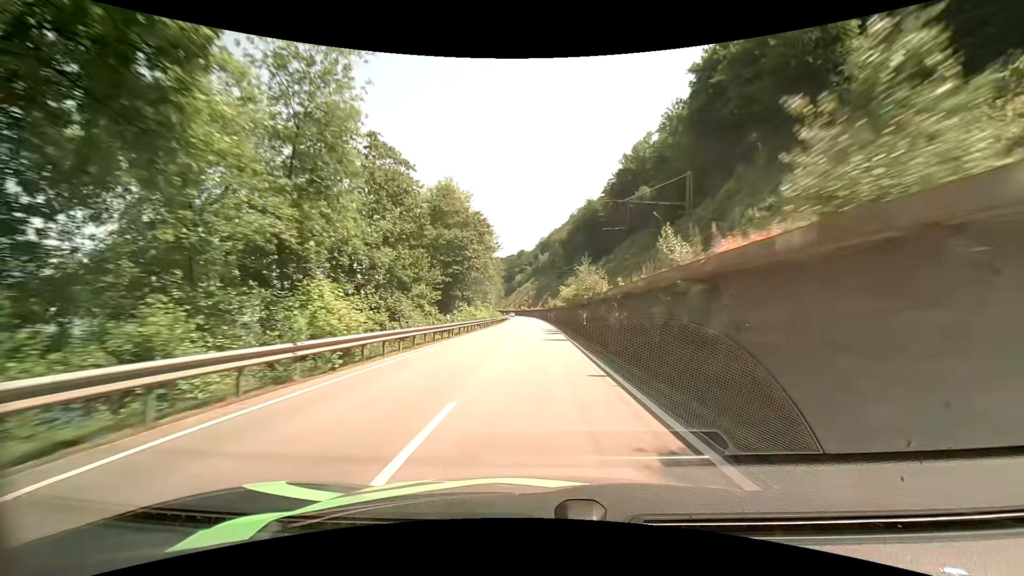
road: primary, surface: asphalt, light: Day
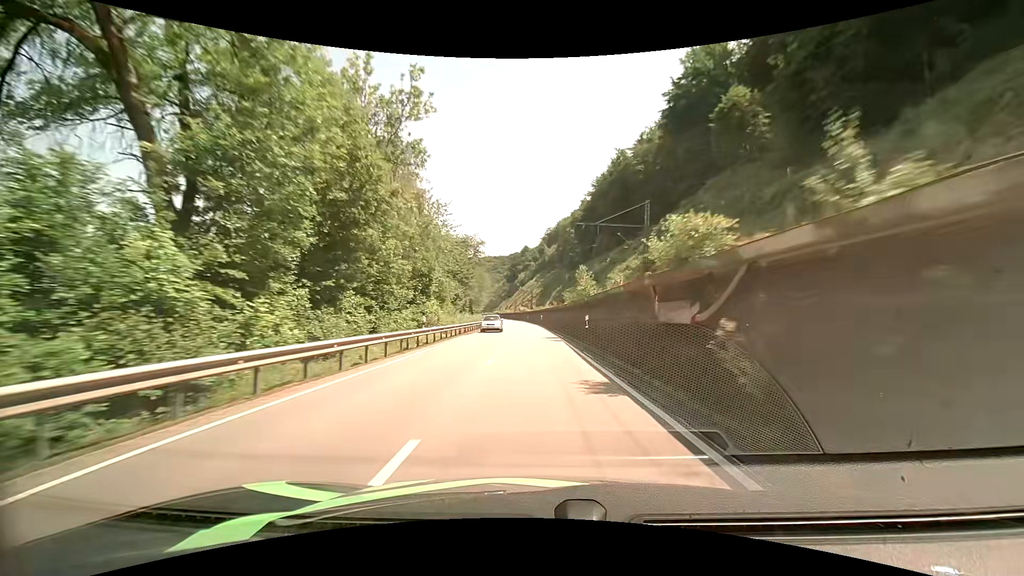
(-0.2, +61.8) m; -1°
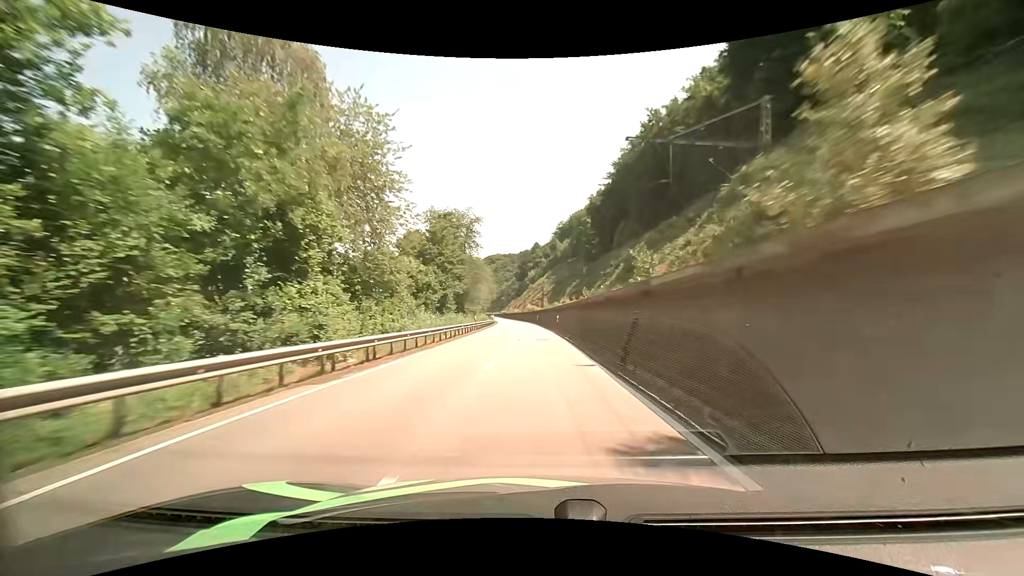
(-0.4, +25.1) m; -1°
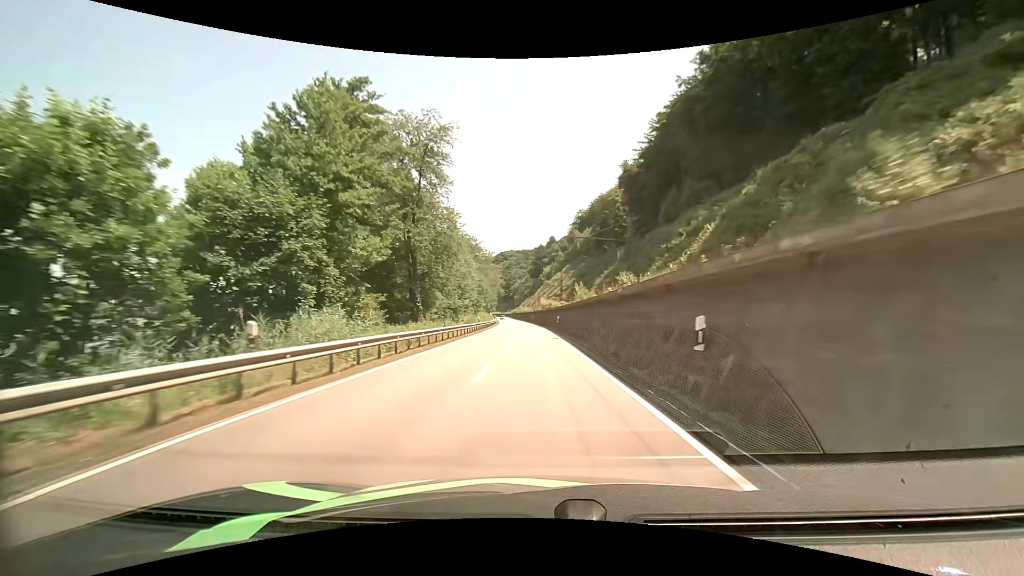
(-0.5, +37.7) m; -2°
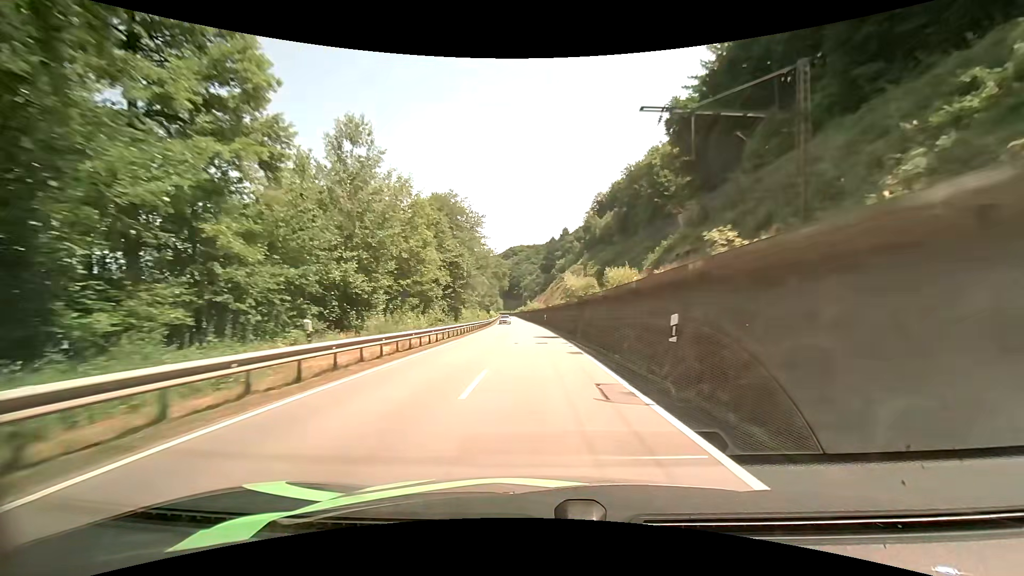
(-0.4, +38.1) m; -1°
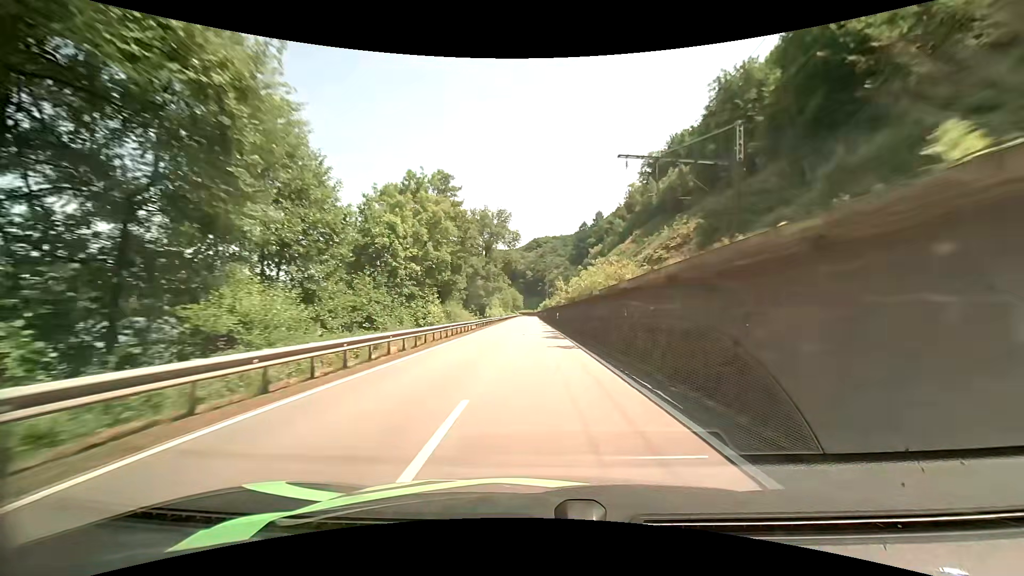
(-1.5, +64.0) m; -3°
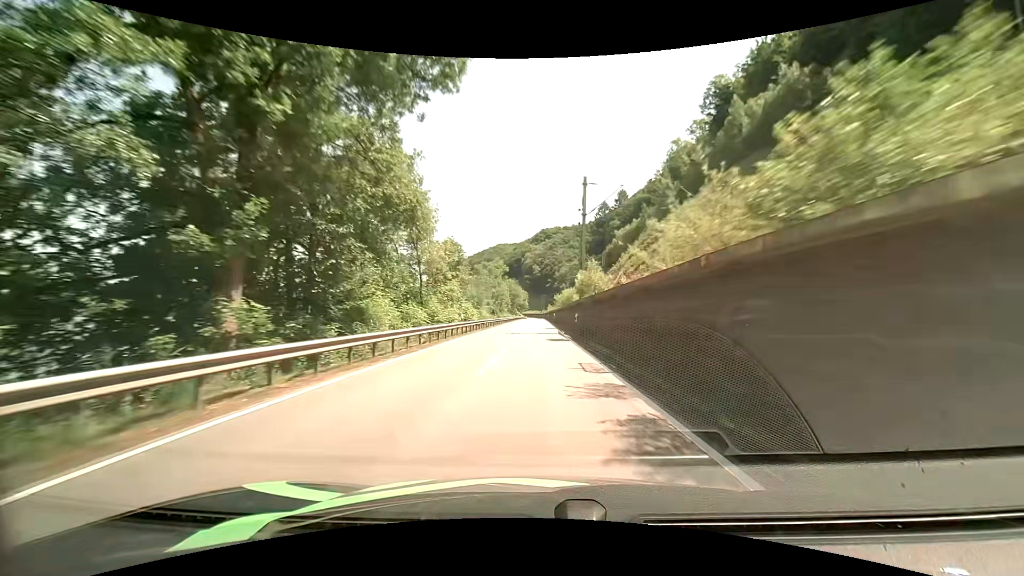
(-0.8, +64.3) m; -1°
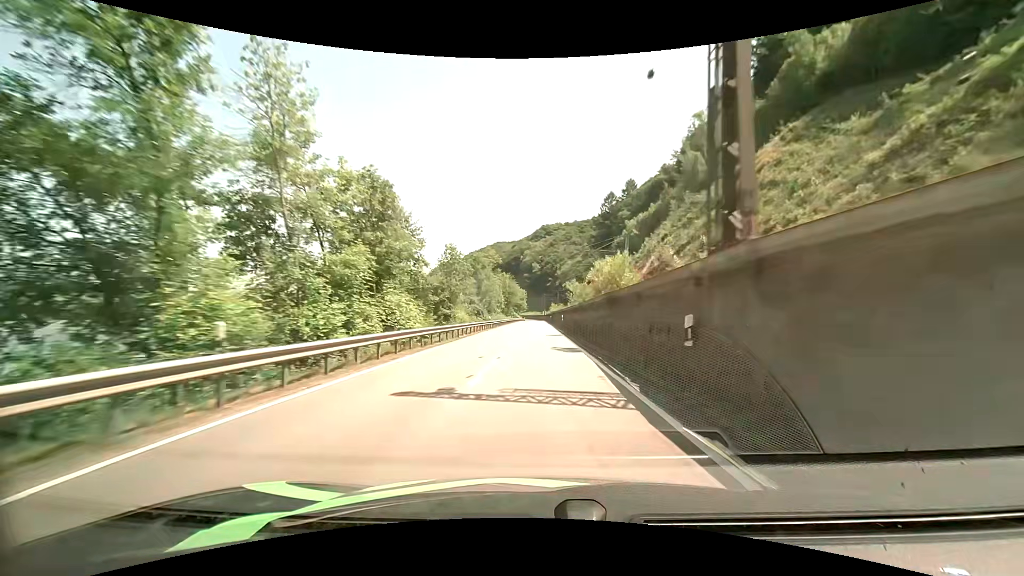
(+0.1, +25.6) m; +1°
(0, +10) (0, +20) (0, +30) (0, +40) (0, +50) (0, +60) (0, +70) (0, +80) (0, +90) (-1, +100) m
